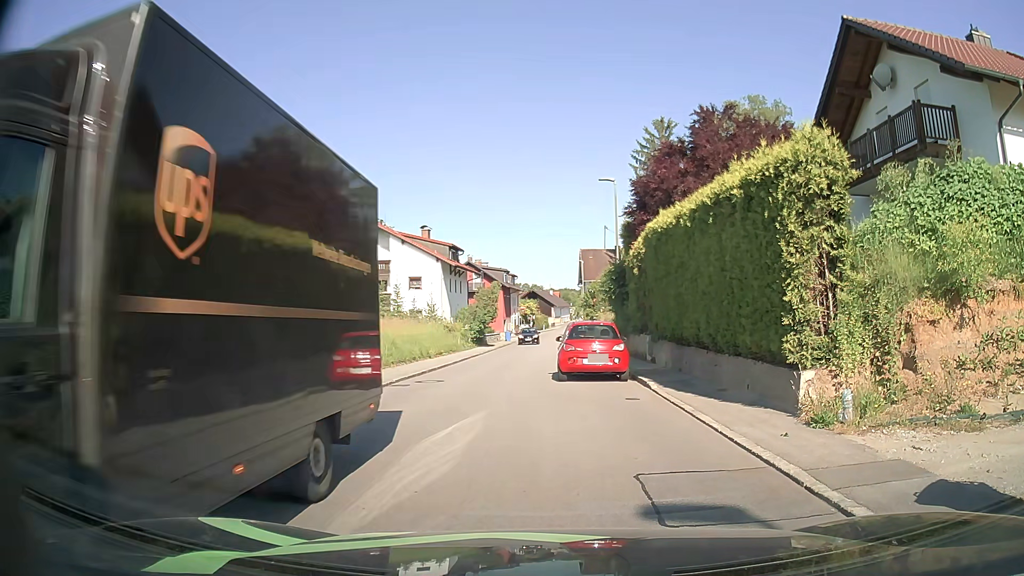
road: secondary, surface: asphalt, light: Day
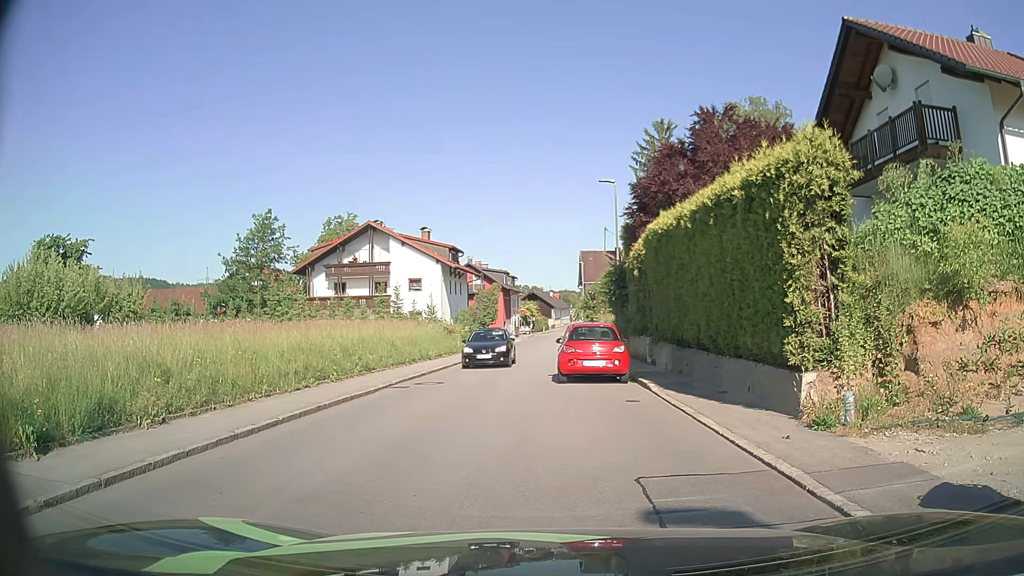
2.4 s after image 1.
(0.0, 0.0) m; 0°
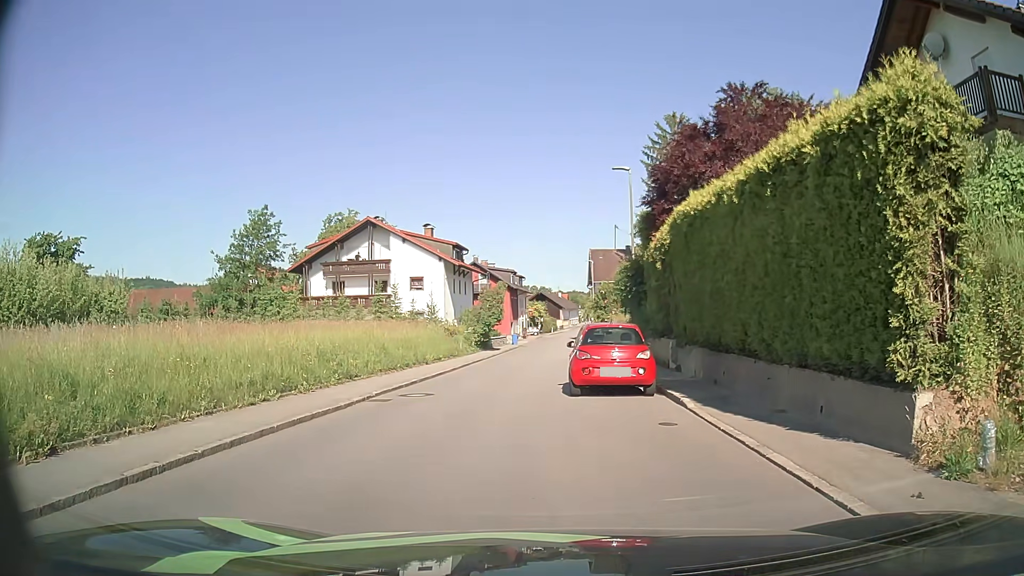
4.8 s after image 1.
(0.0, +3.0) m; -3°
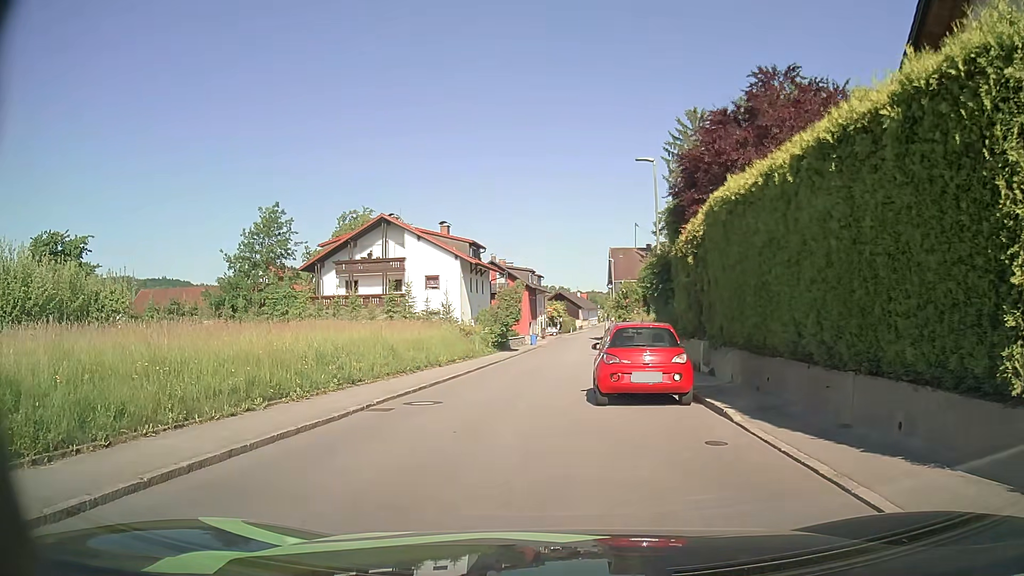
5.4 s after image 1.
(0.0, +1.7) m; 0°
